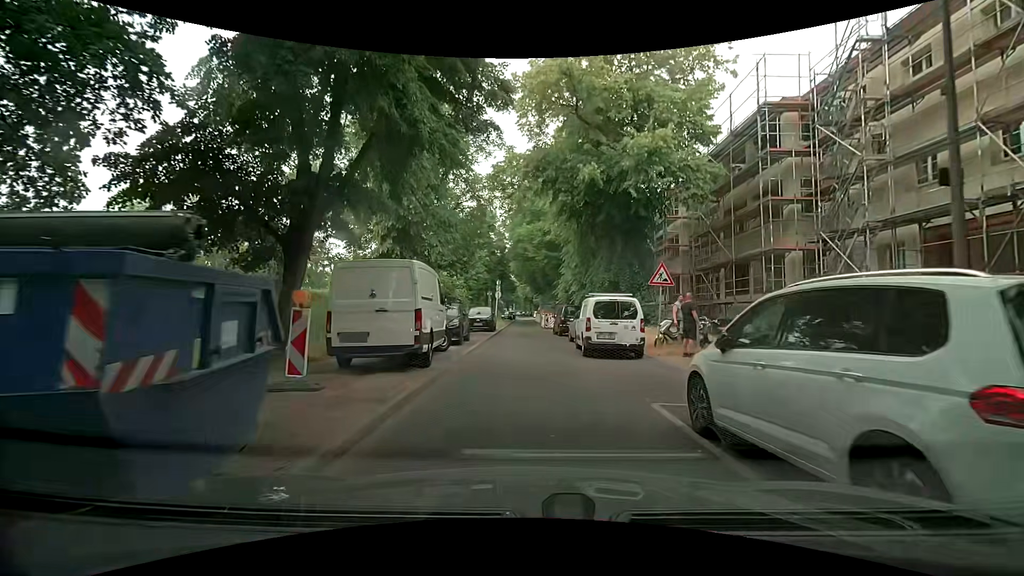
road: residential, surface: asphalt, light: Day
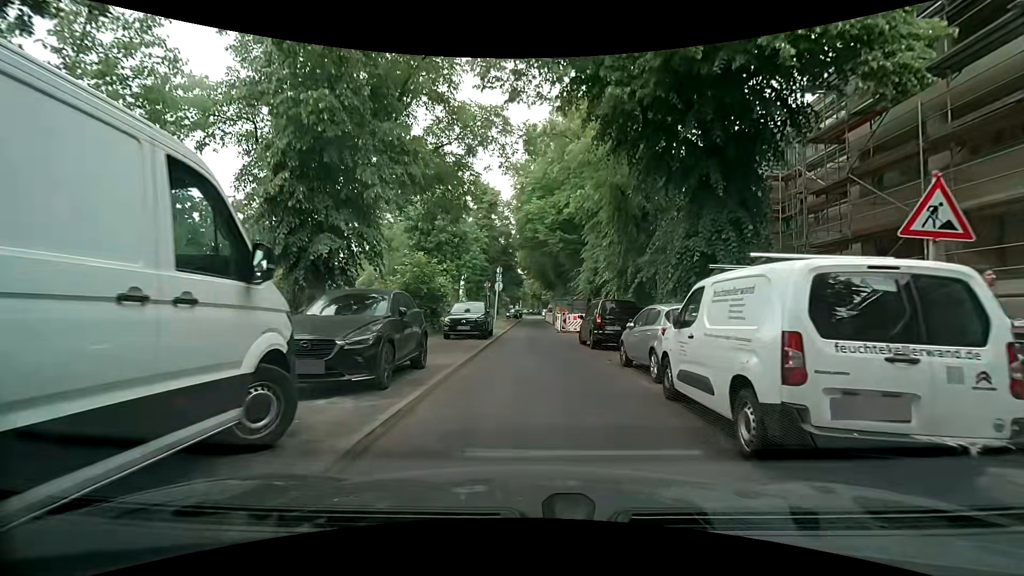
(+0.1, +10.7) m; -2°
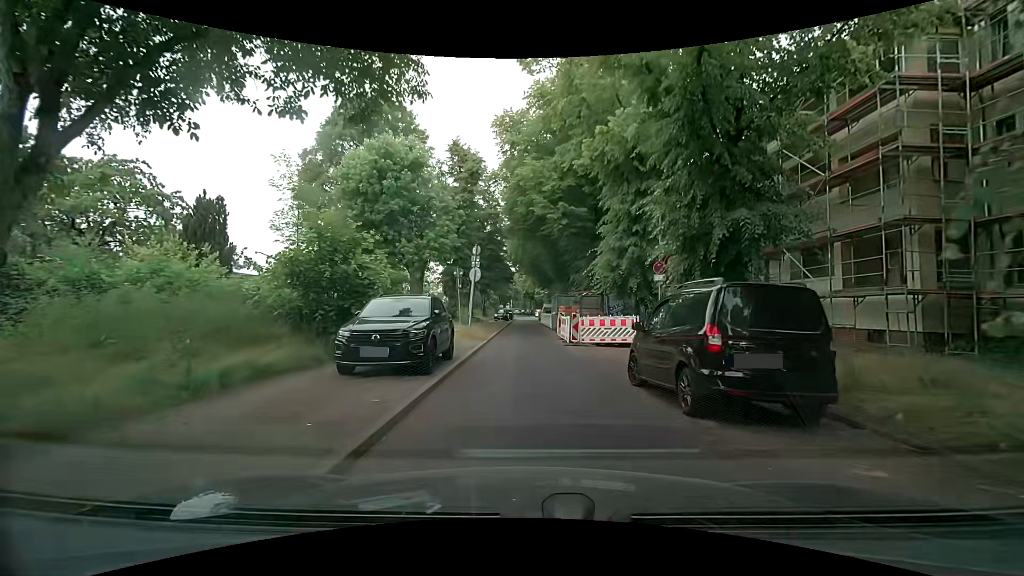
(+0.4, +10.7) m; +3°
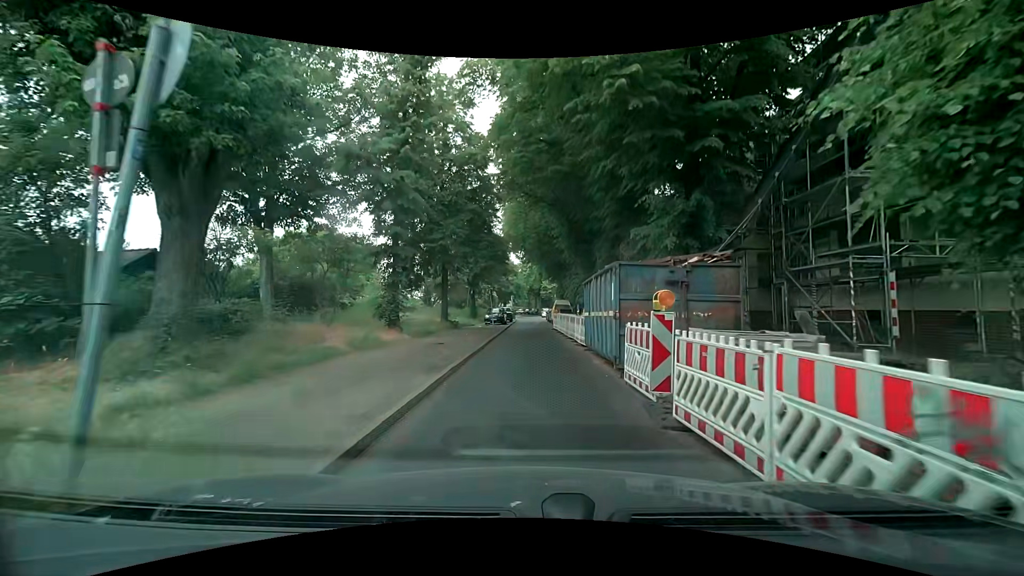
(+0.1, +18.1) m; -1°
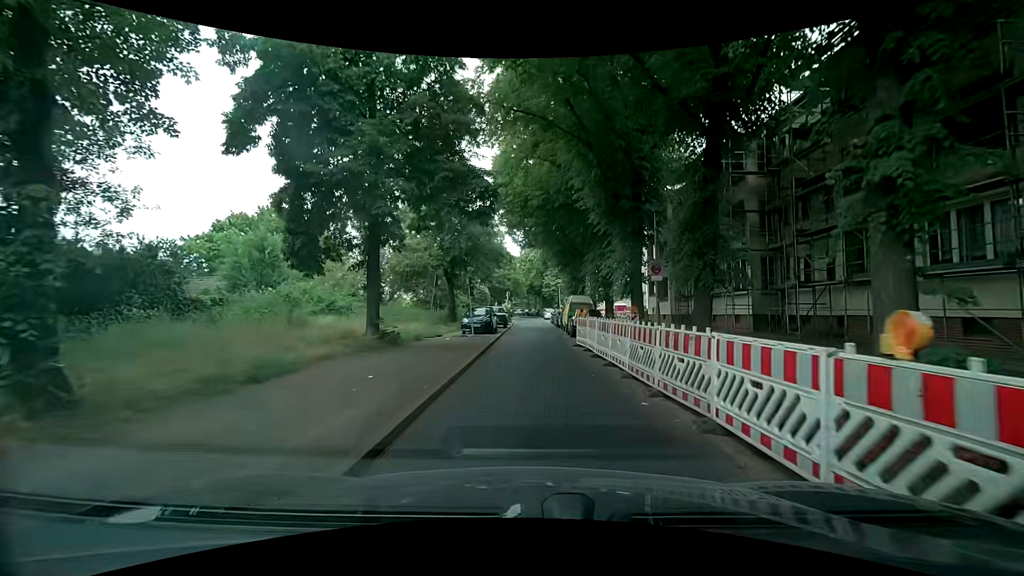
(-0.1, +15.1) m; -2°
